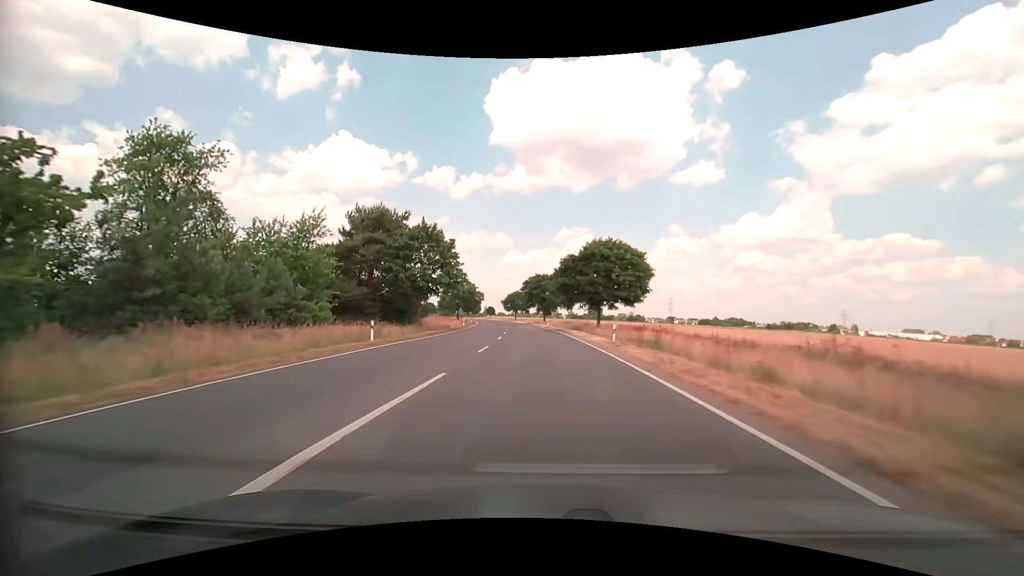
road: secondary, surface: asphalt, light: Day
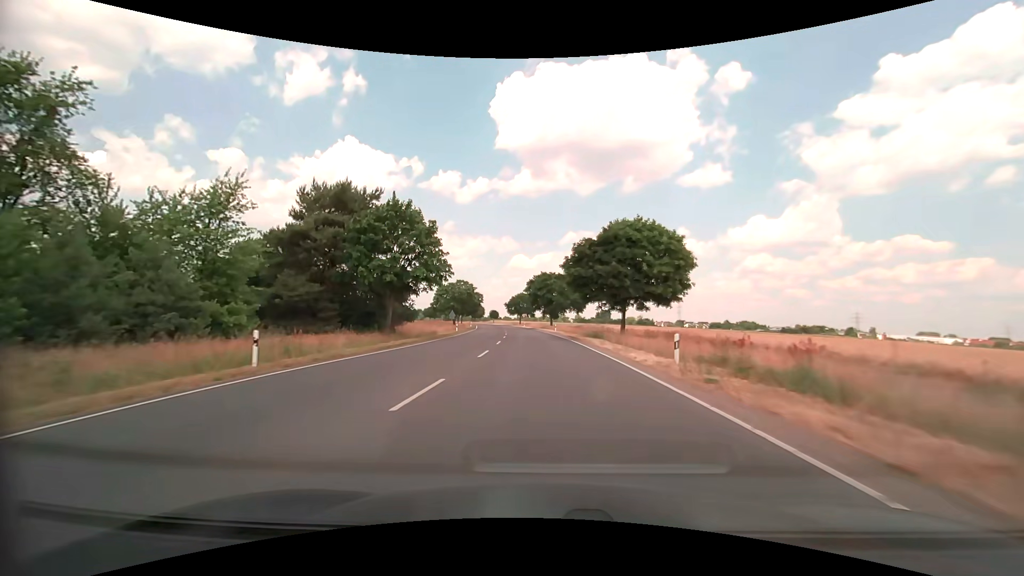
(0.0, +11.5) m; -1°
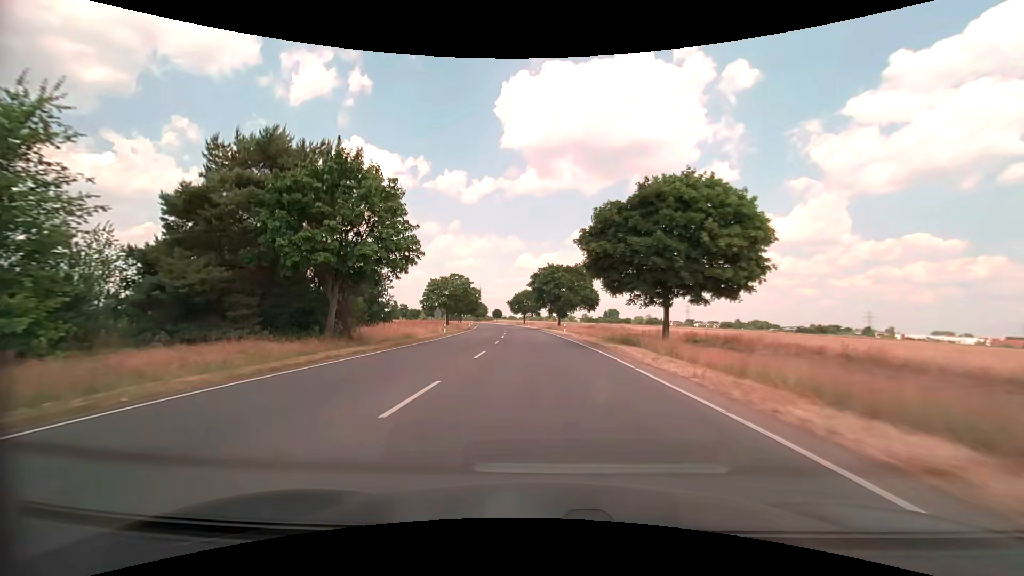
(0.0, +11.7) m; -1°
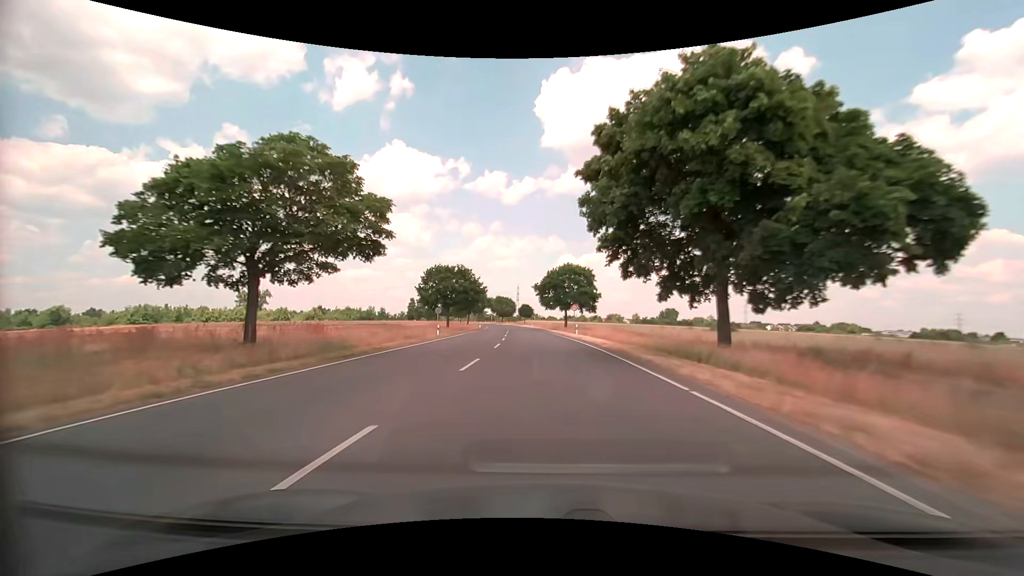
(-2.4, +60.0) m; -5°
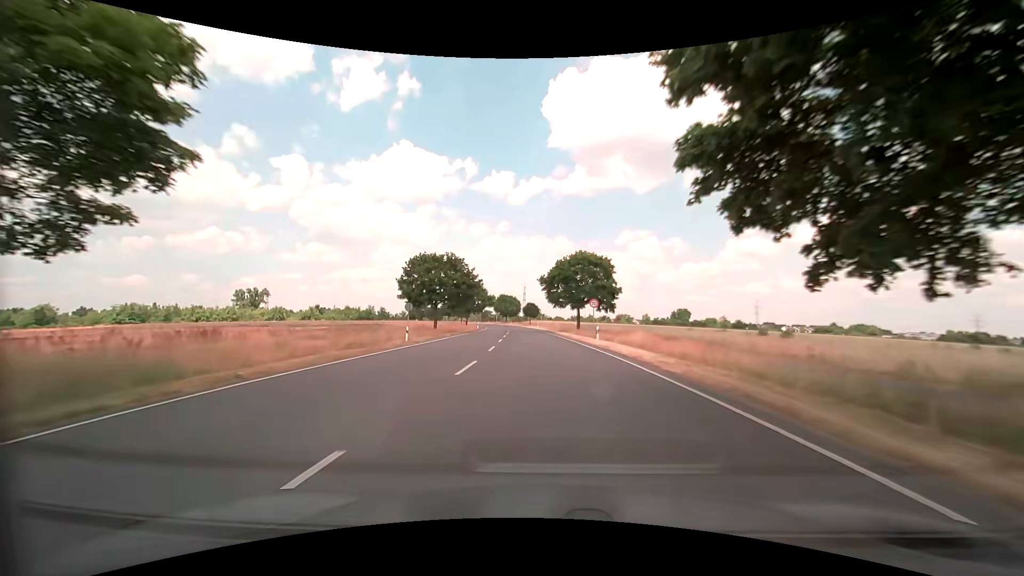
(-0.1, +12.3) m; -1°
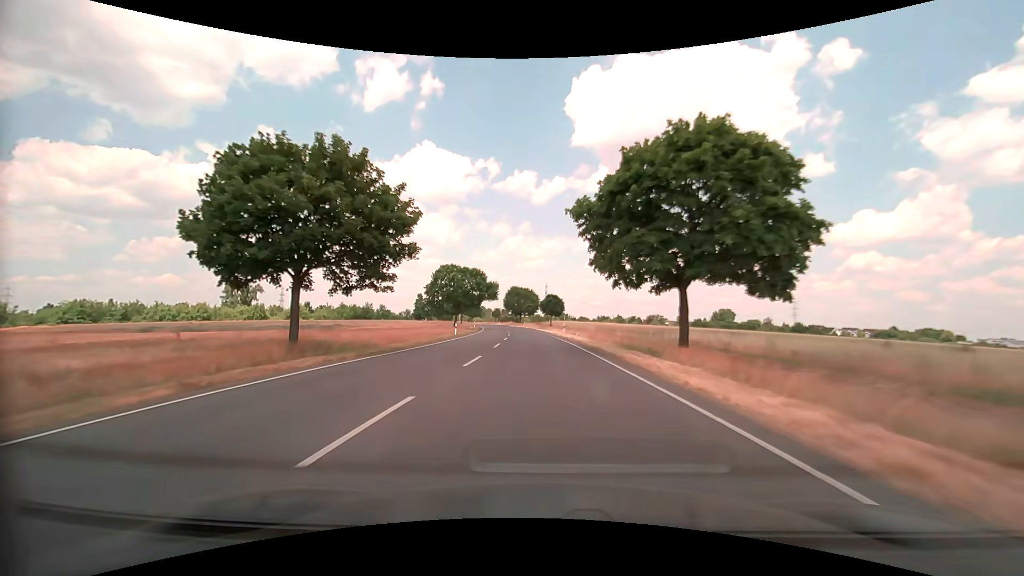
(-0.7, +36.8) m; -2°
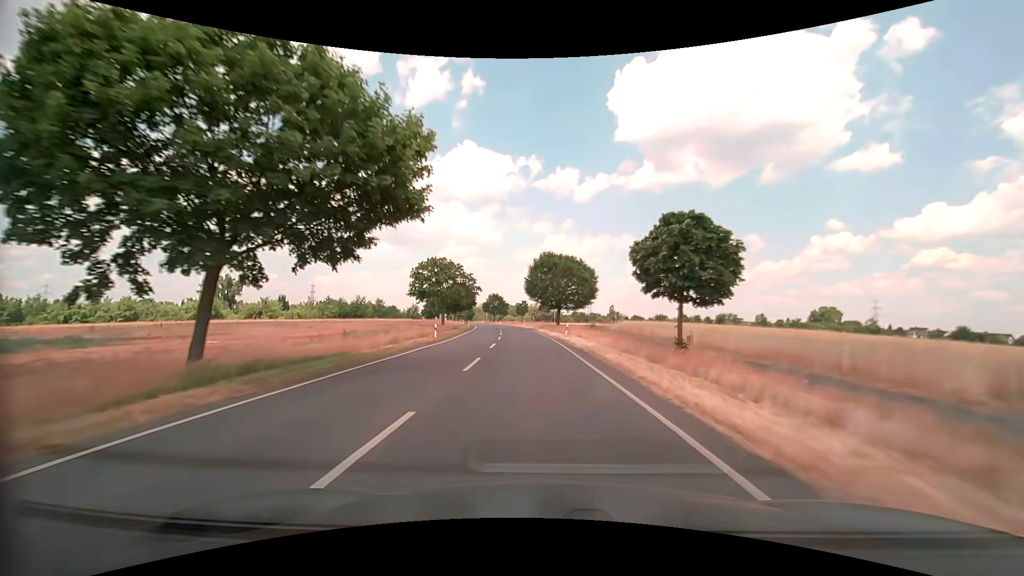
(-2.4, +59.5) m; -5°
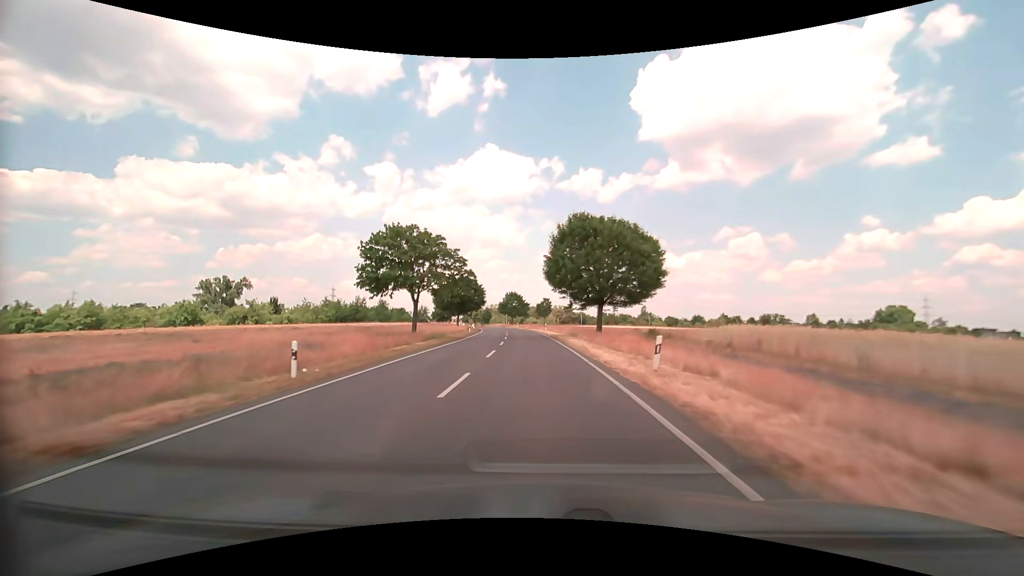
(-0.5, +23.2) m; -3°
(0, +10) (0, +20) (-1, +30) (-1, +40) (-2, +50) (-2, +60) (-3, +70) (-4, +80) (-6, +90) (-7, +100) m
